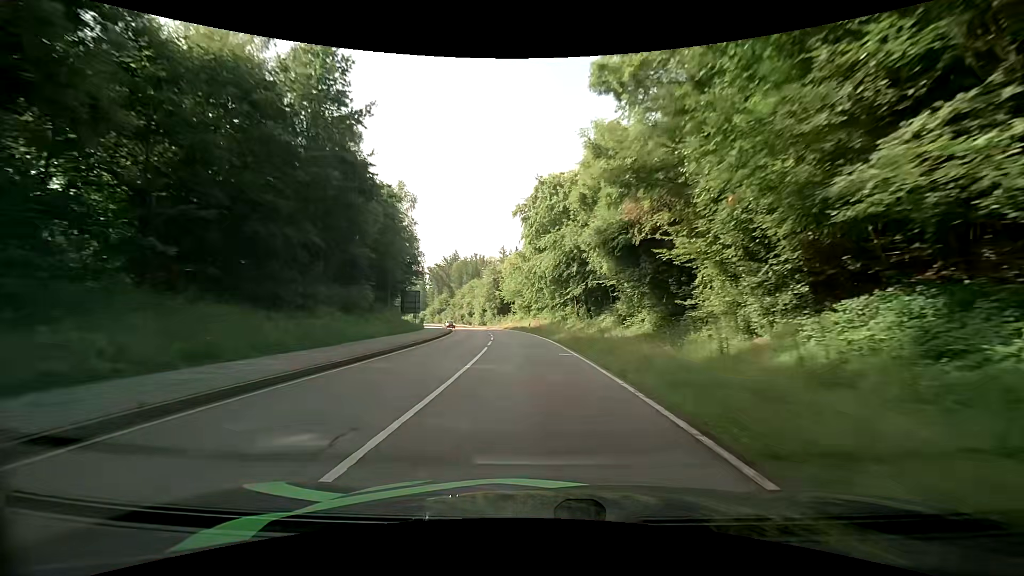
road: secondary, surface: asphalt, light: Day
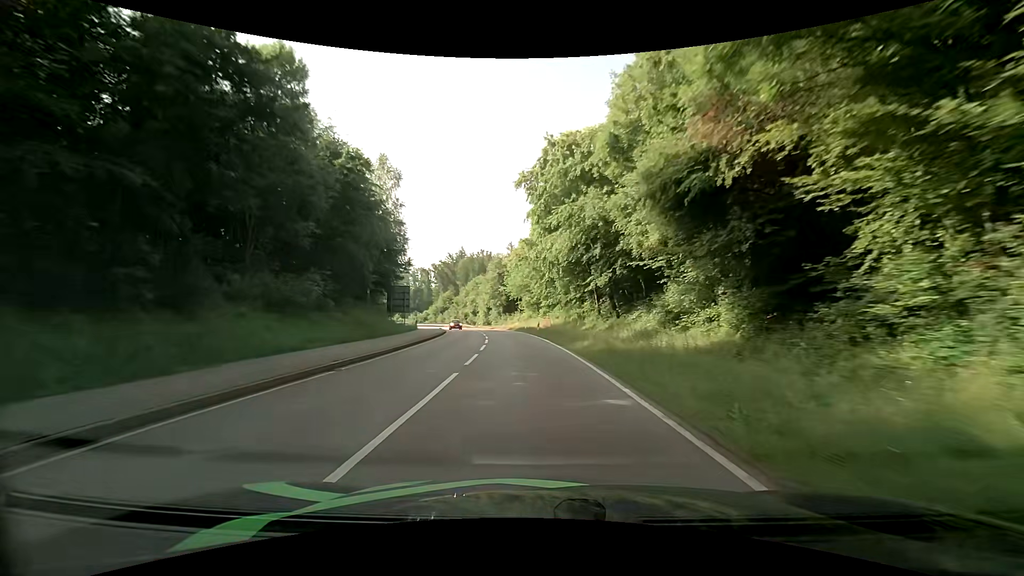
(0.0, +10.1) m; -1°
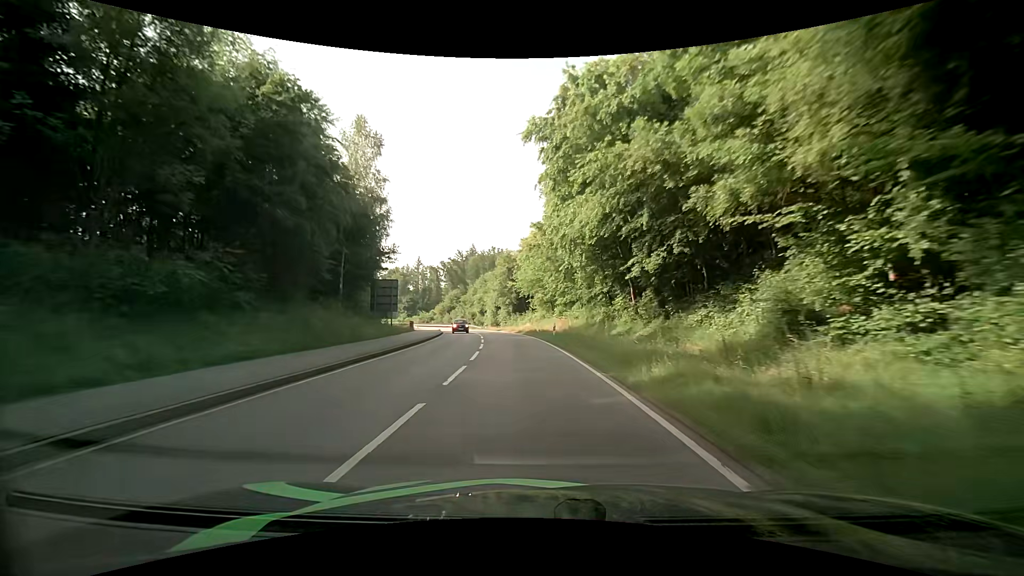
(-0.2, +10.0) m; -2°
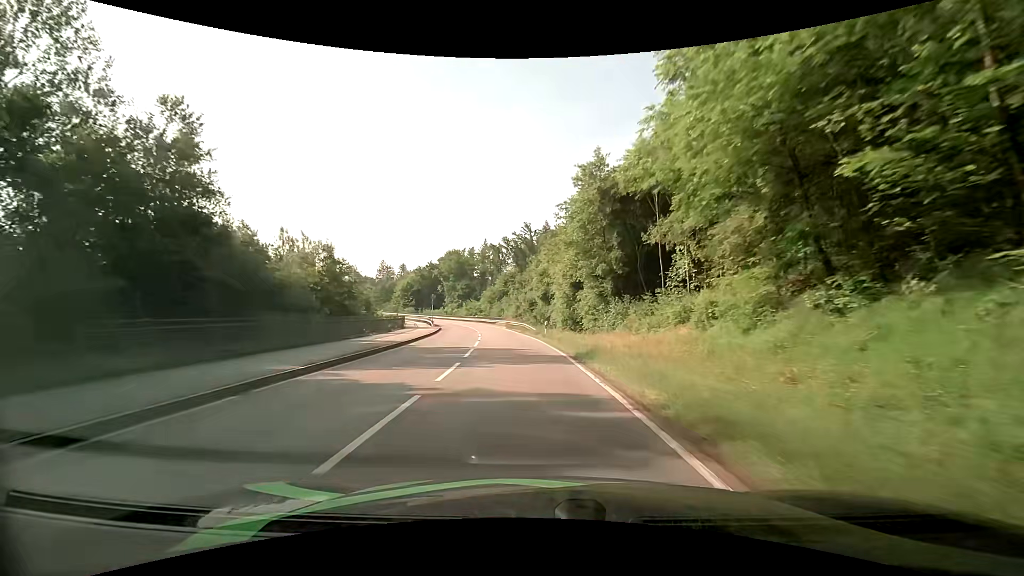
(-3.5, +47.5) m; -8°
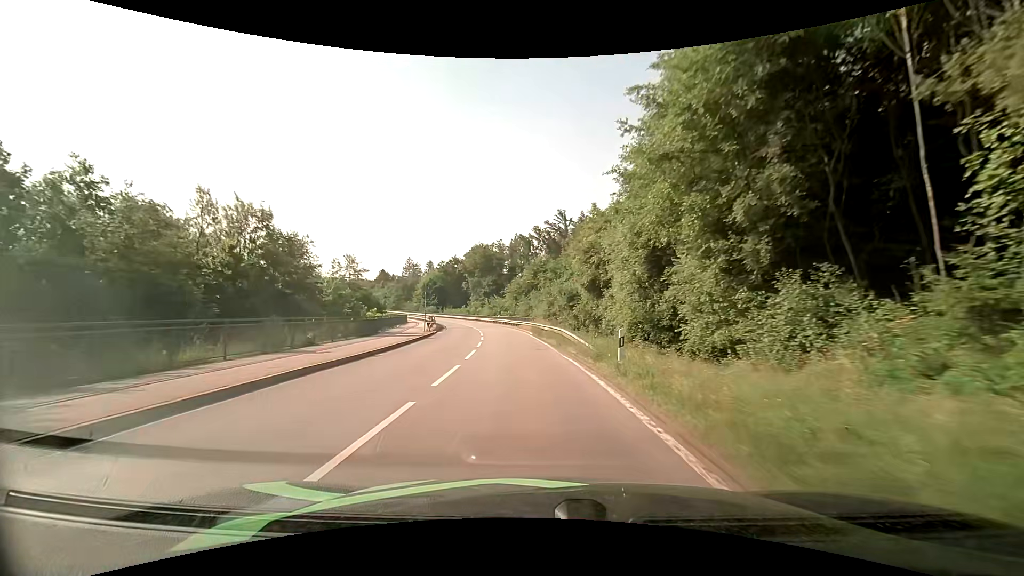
(-0.7, +18.9) m; -4°
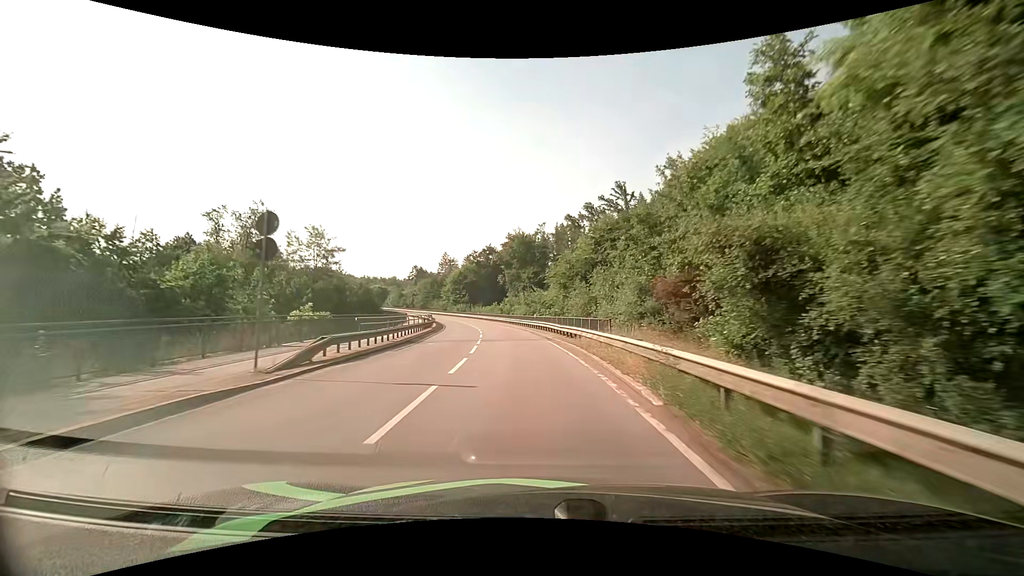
(-1.6, +28.6) m; -5°
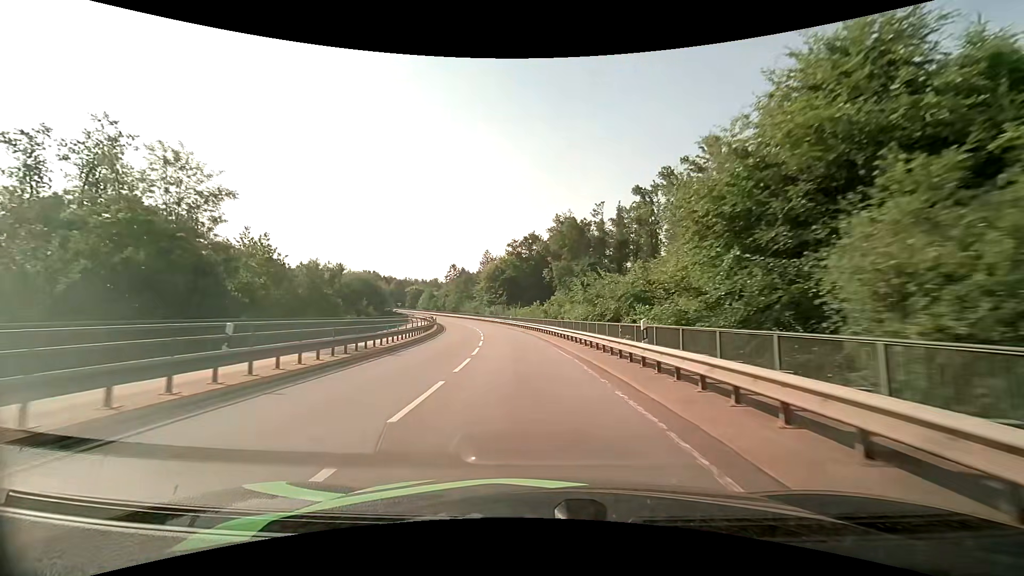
(-1.5, +29.0) m; -6°
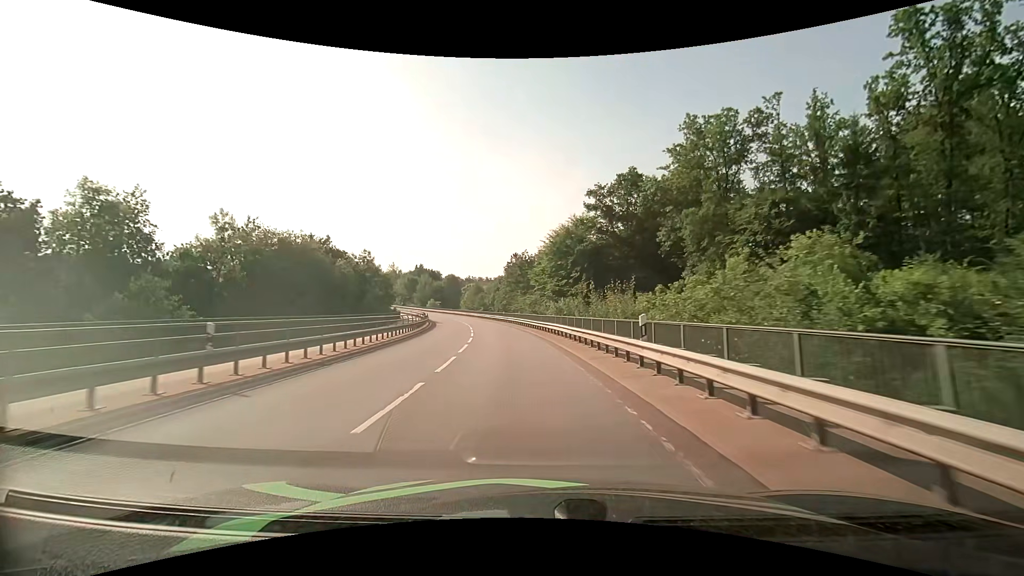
(-3.8, +49.0) m; -8°
